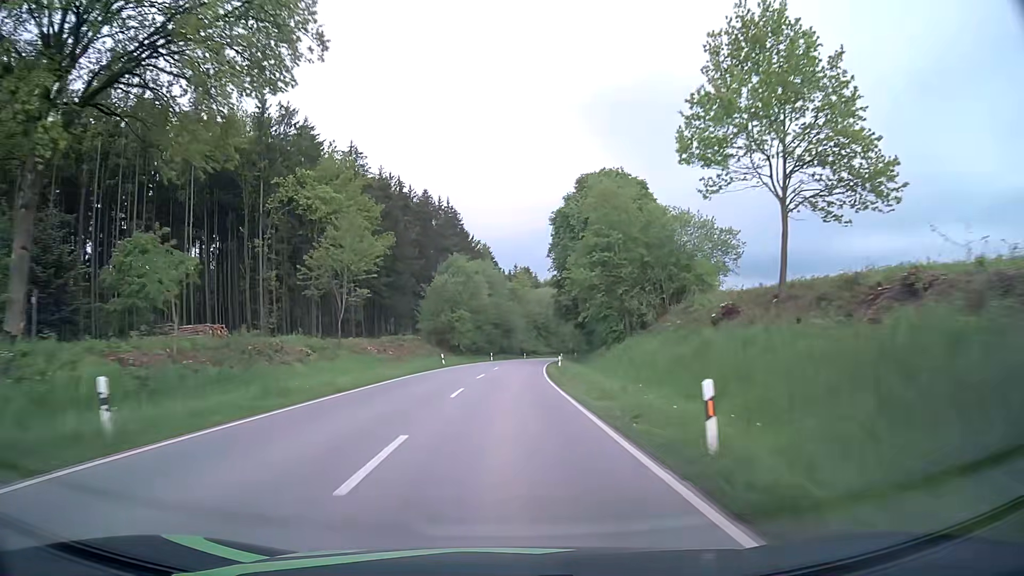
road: secondary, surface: asphalt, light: Day
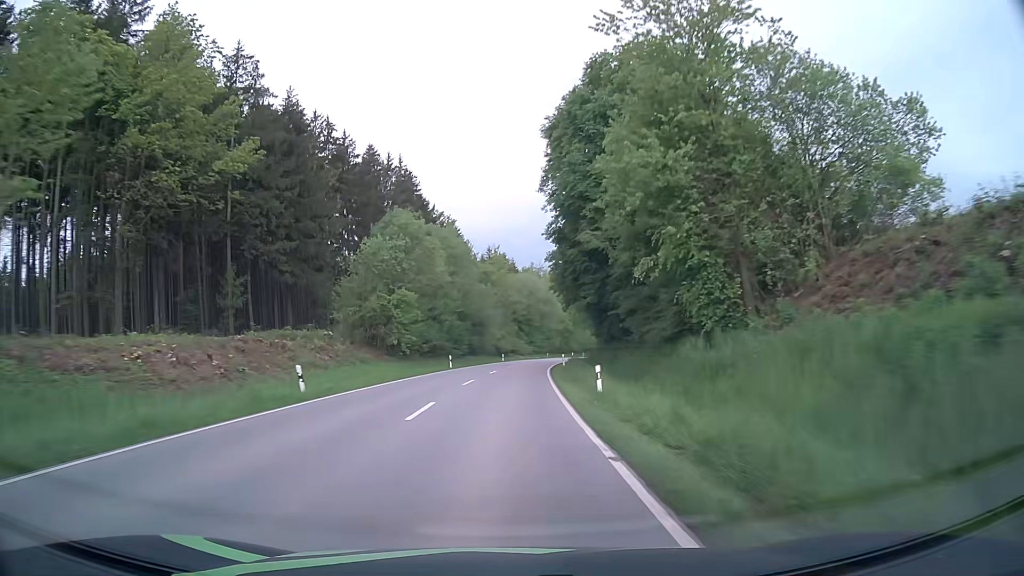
(+0.6, +29.7) m; +2°
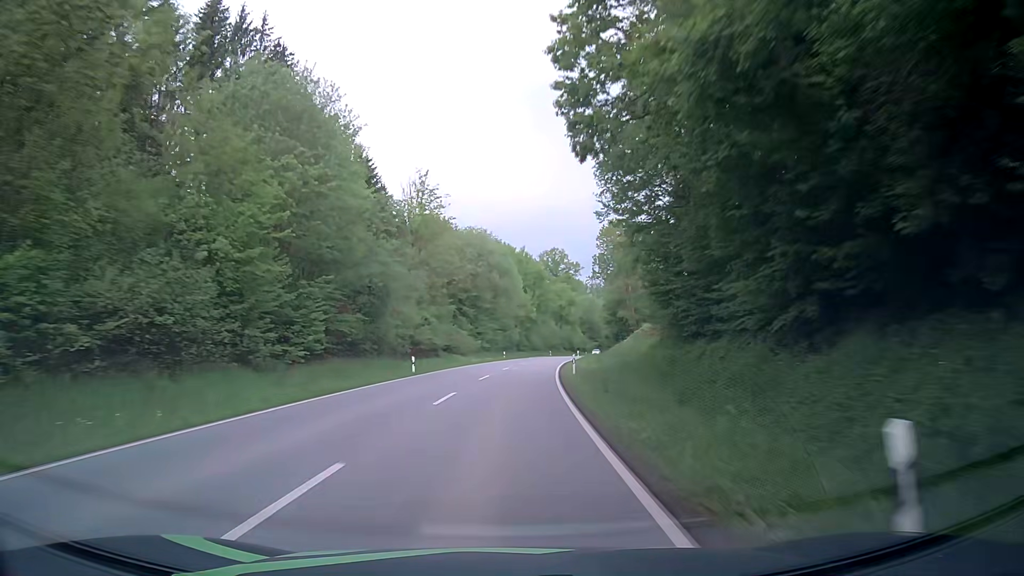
(+1.4, +44.8) m; +5°
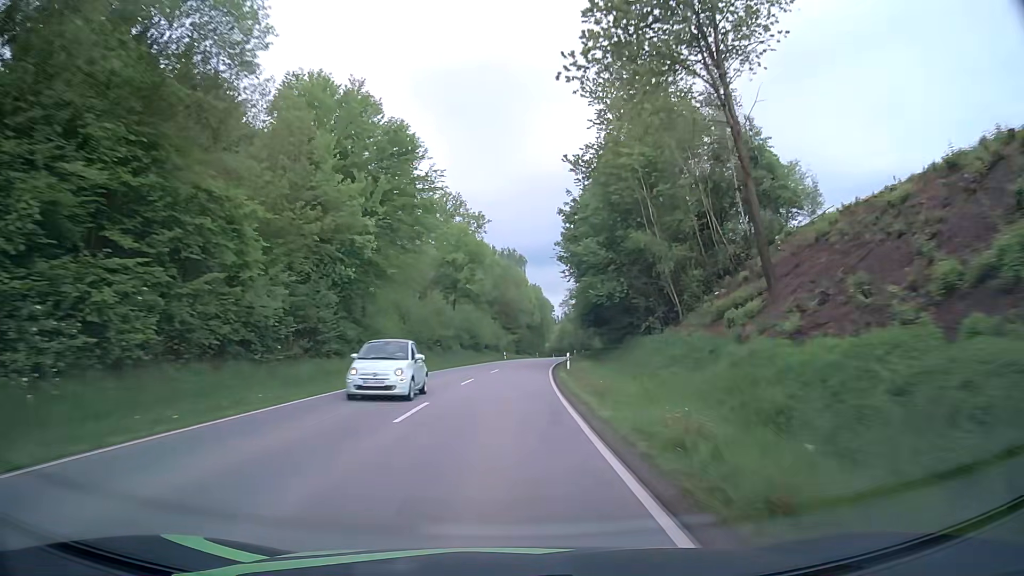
(+4.9, +76.1) m; +8°
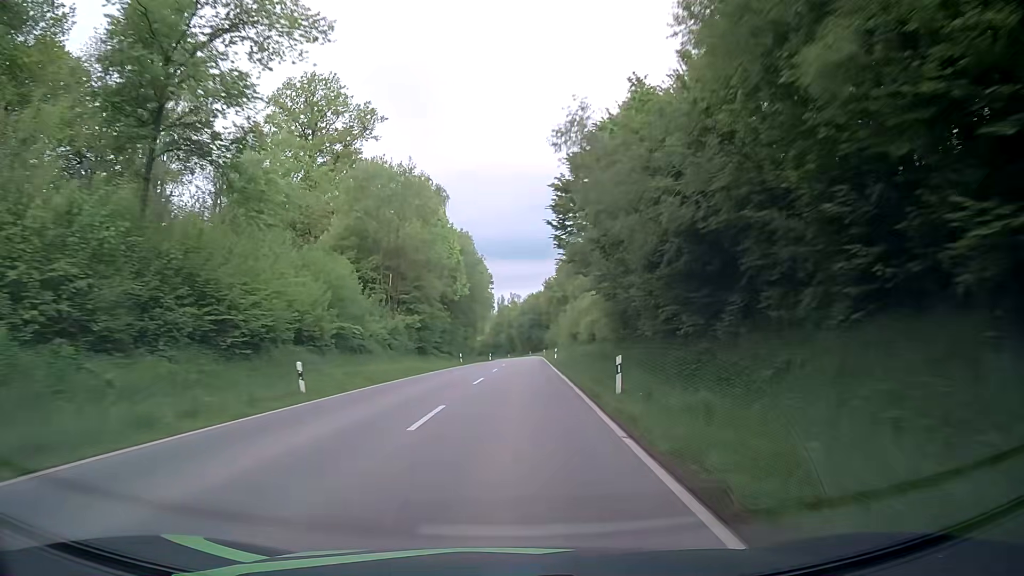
(+3.3, +61.2) m; +6°
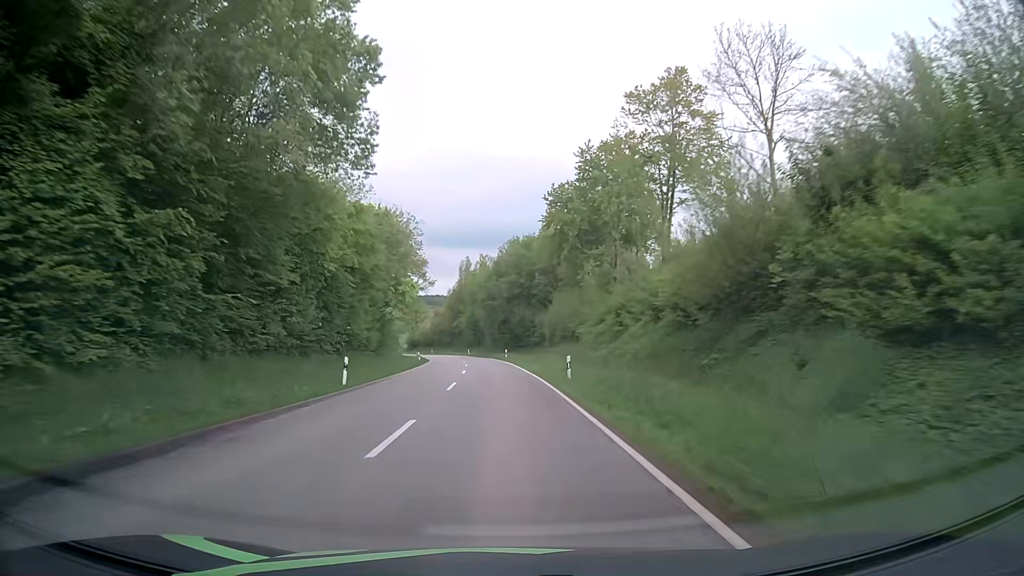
(+2.6, +74.0) m; +3°
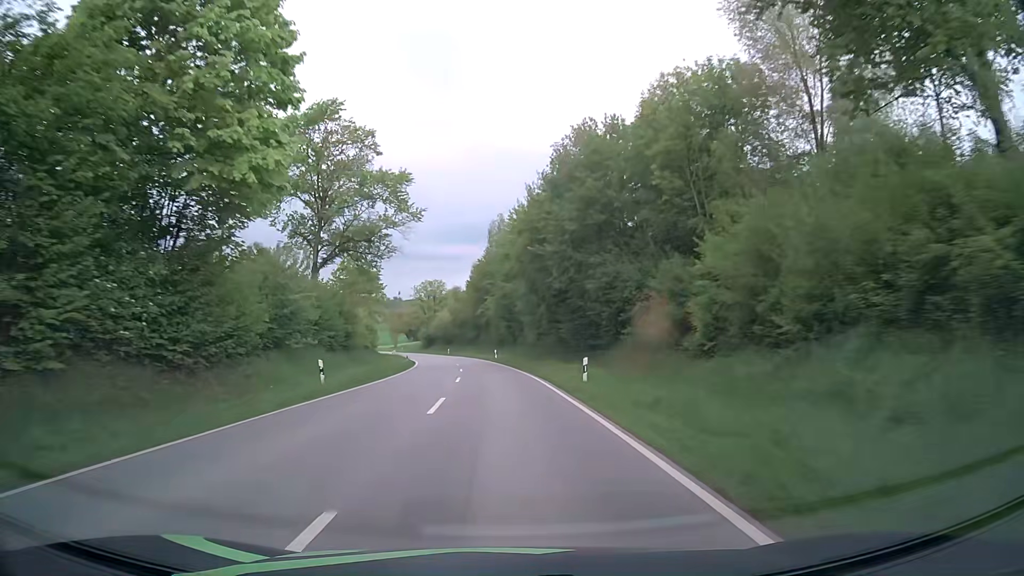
(-1.1, +43.1) m; -3°
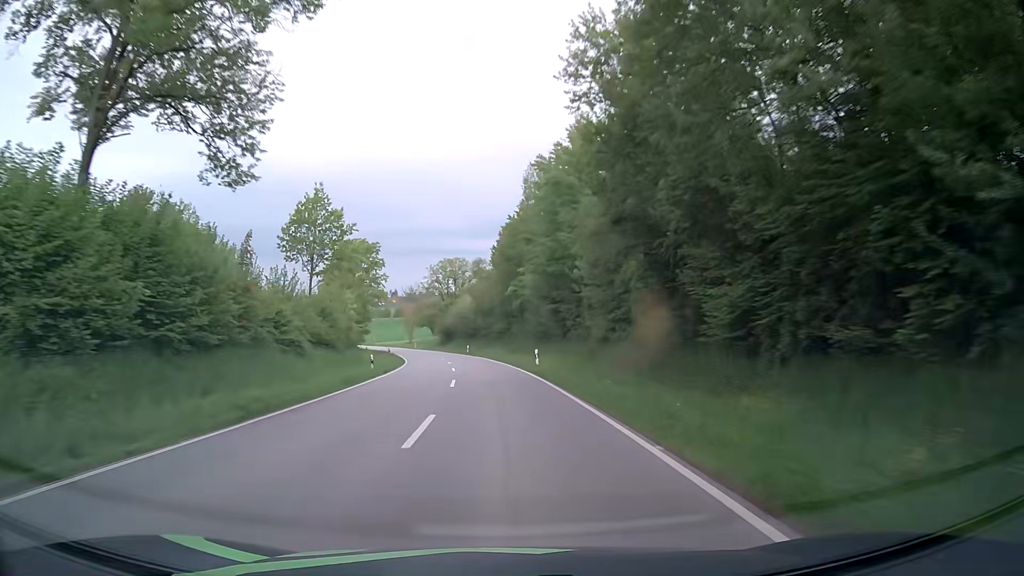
(-0.8, +28.4) m; -3°
(0, +10) (0, +20) (-1, +30) (-2, +40) (-3, +50) (-4, +60) (-6, +70) (-8, +79) (-10, +89) (-13, +99) m
